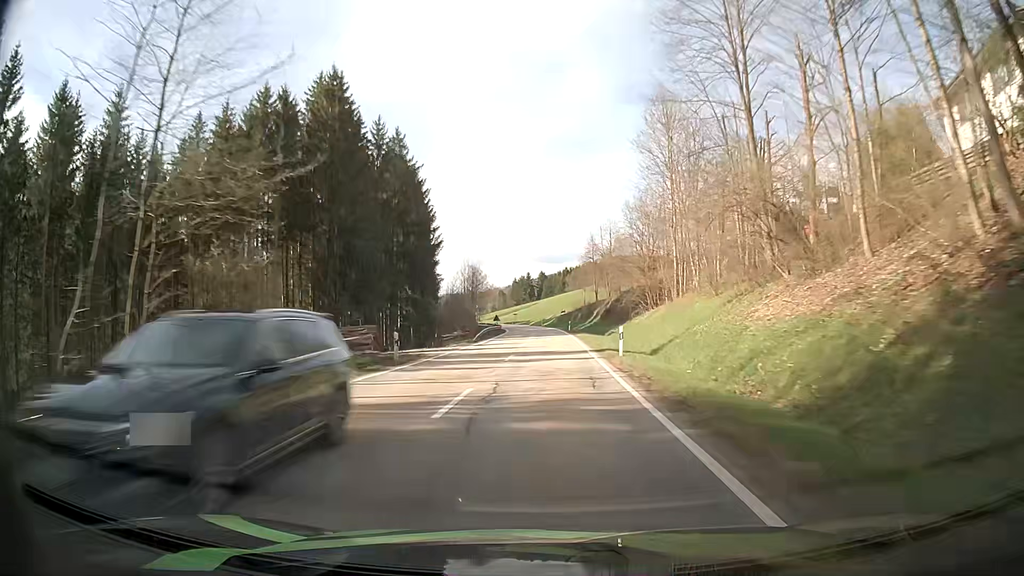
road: secondary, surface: asphalt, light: Day
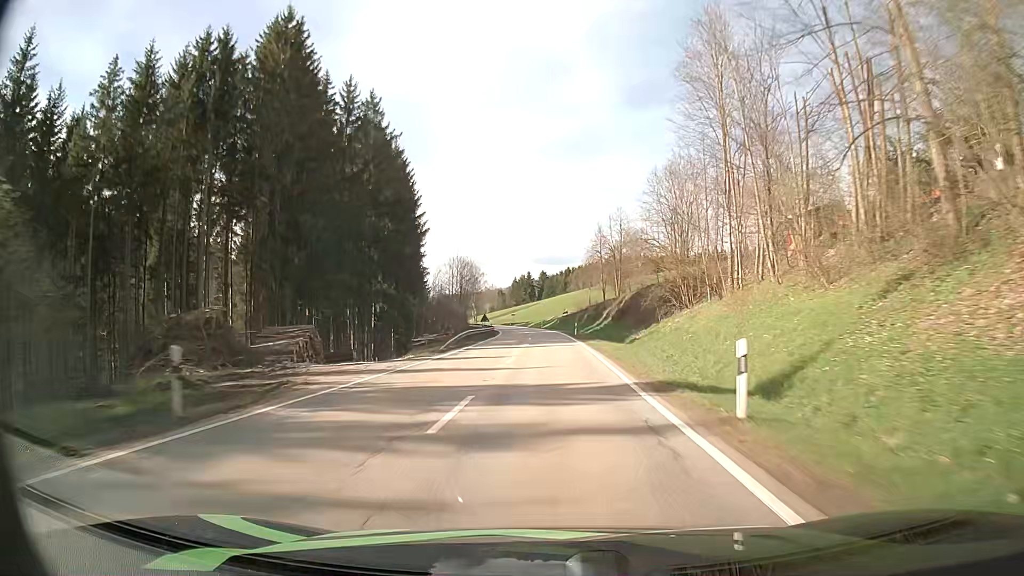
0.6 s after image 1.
(0.0, +14.8) m; 0°
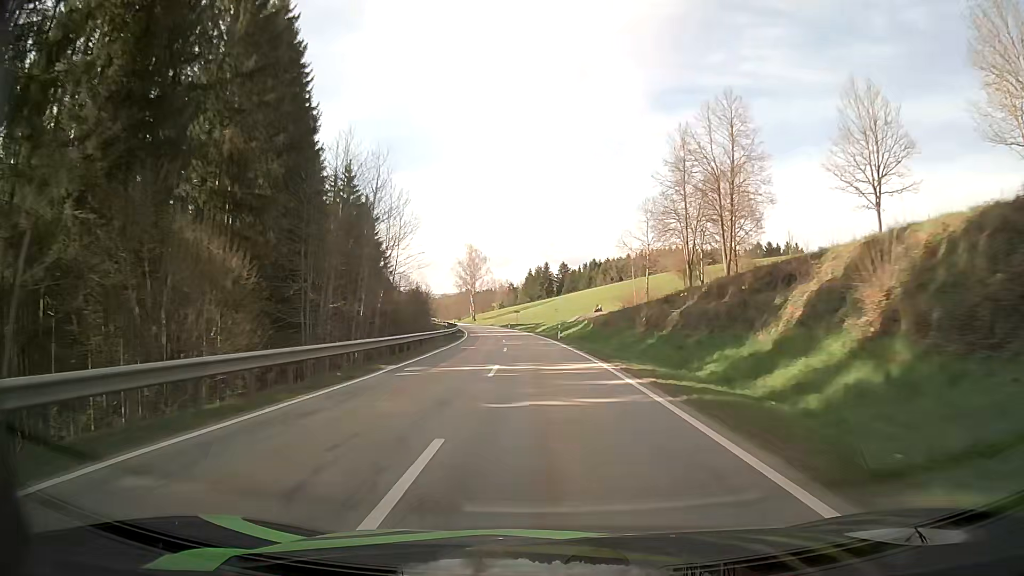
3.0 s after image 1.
(-0.2, +59.2) m; -1°
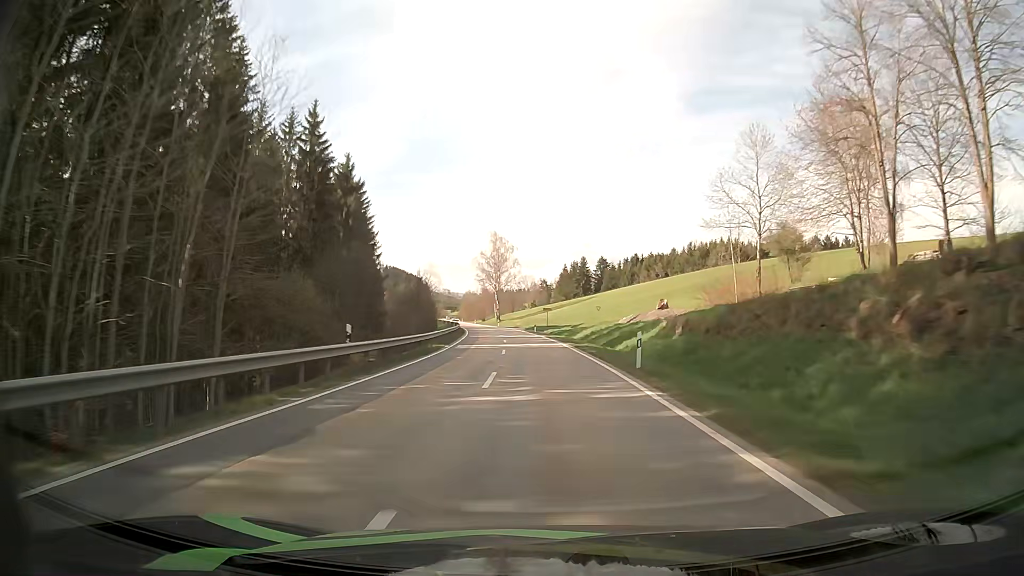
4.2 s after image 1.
(-0.6, +29.5) m; -3°
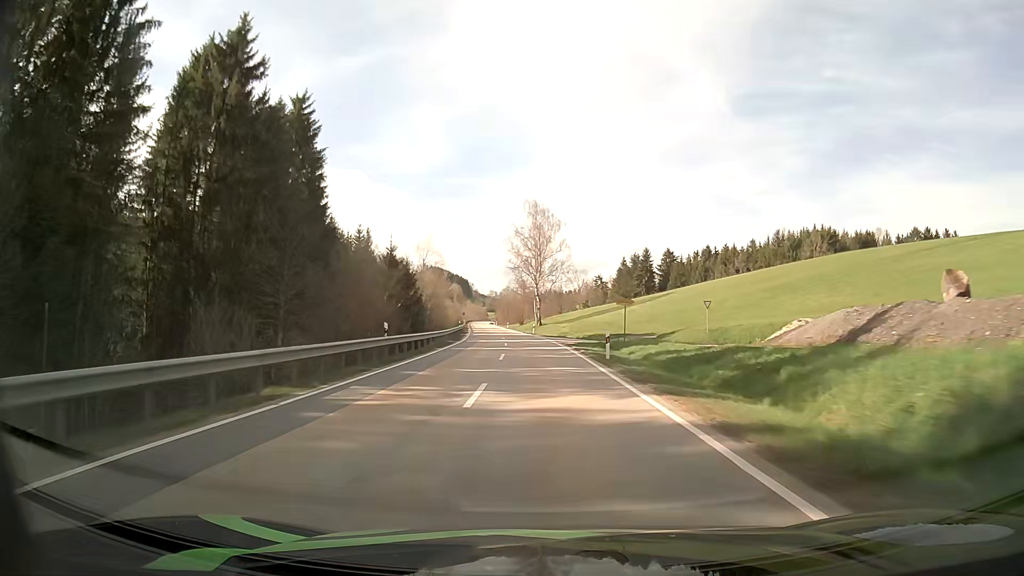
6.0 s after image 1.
(-1.6, +44.8) m; -4°
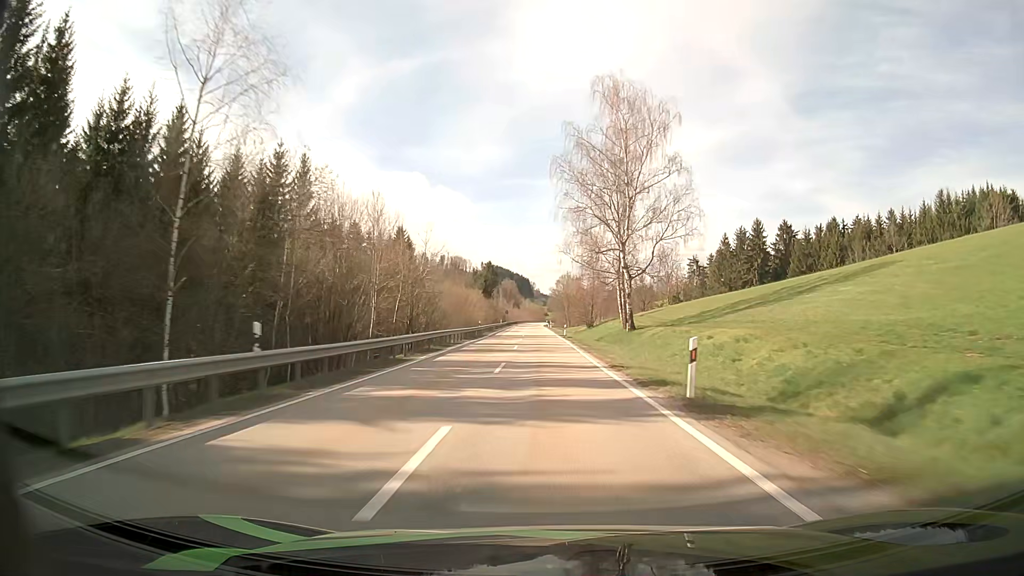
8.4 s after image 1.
(-2.8, +60.6) m; -5°
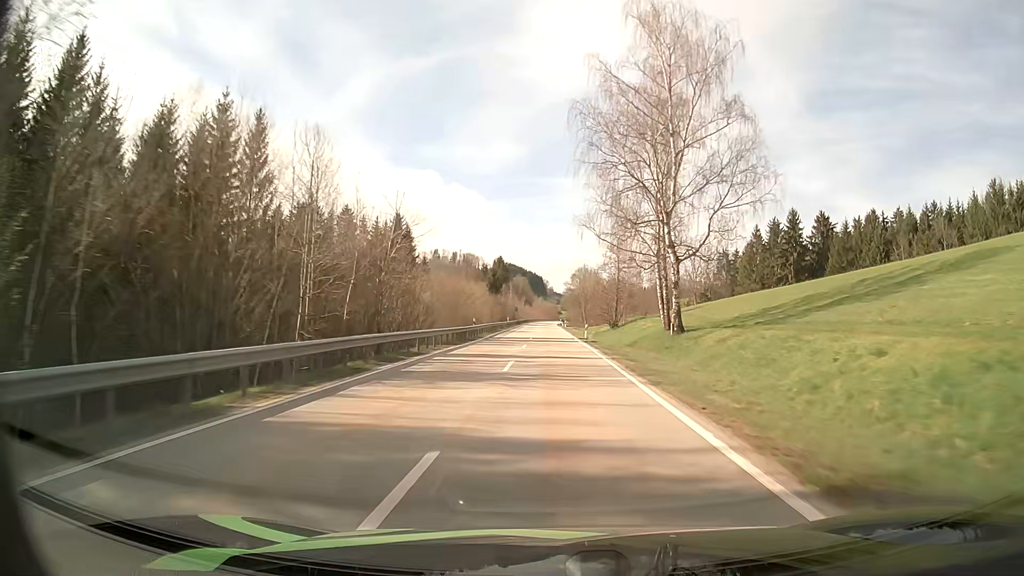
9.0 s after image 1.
(-0.2, +15.2) m; -1°
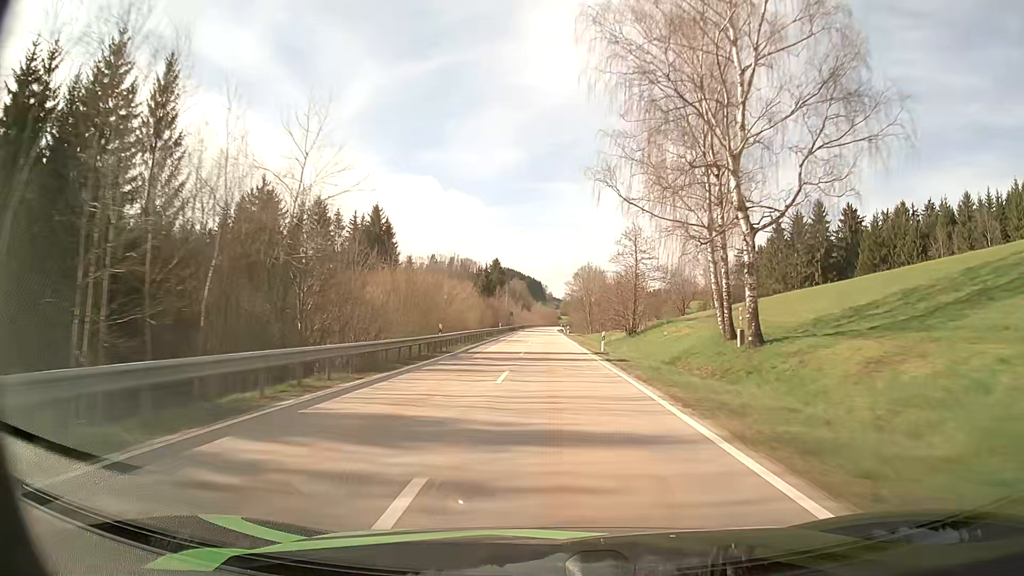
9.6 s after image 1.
(0.0, +15.3) m; 0°
(0, +10) (0, +20) (0, +30) (0, +40) (0, +50) (0, +60) (0, +70) (0, +80) (0, +90) (0, +100) m
